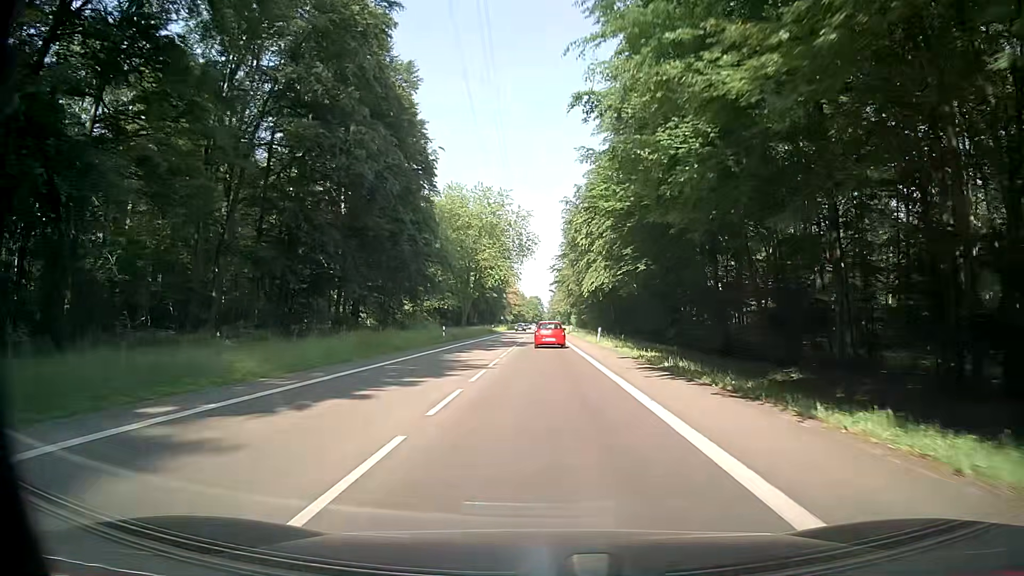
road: secondary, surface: asphalt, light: Day
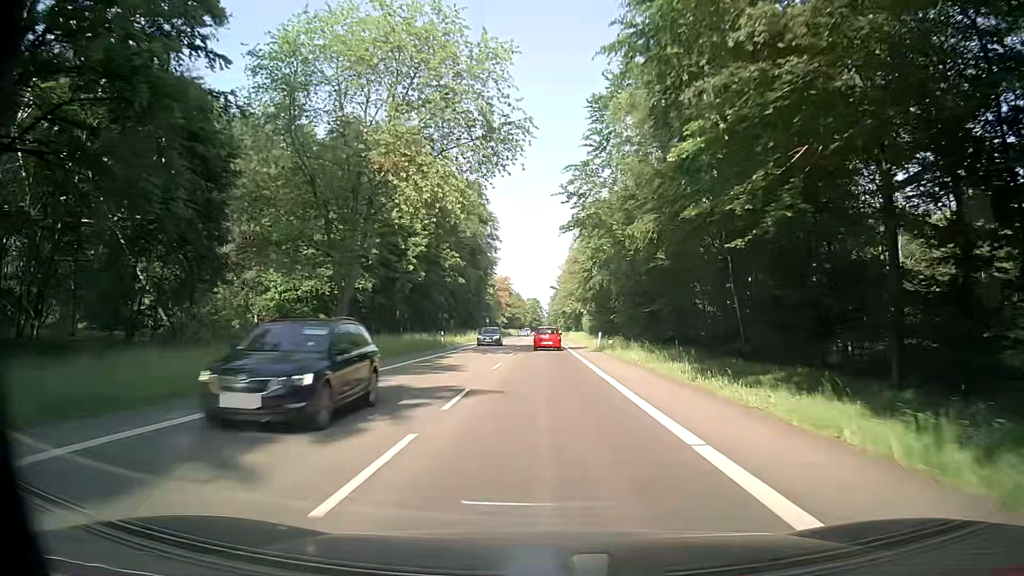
(+0.4, +50.7) m; 0°
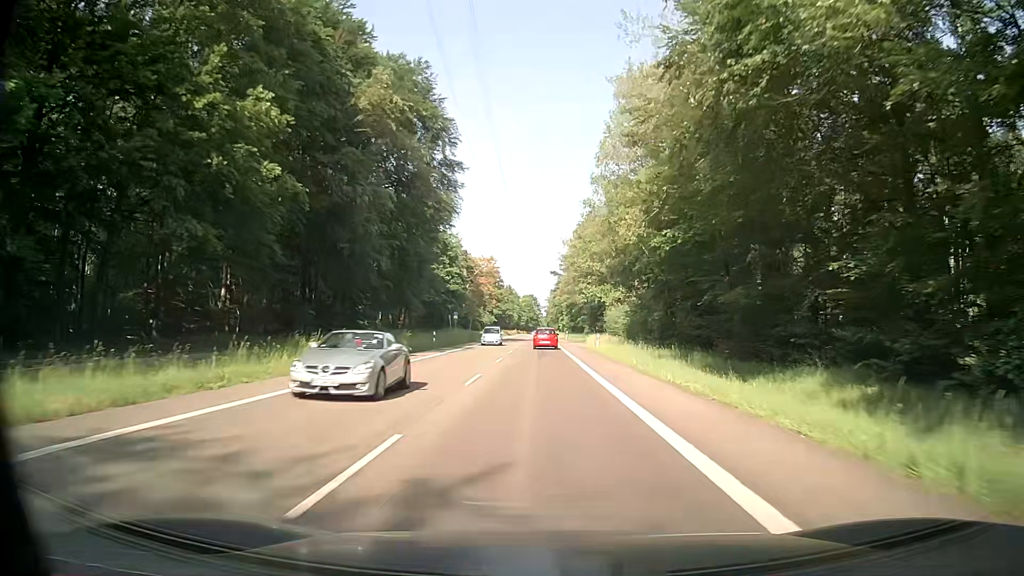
(+0.8, +52.2) m; +1°
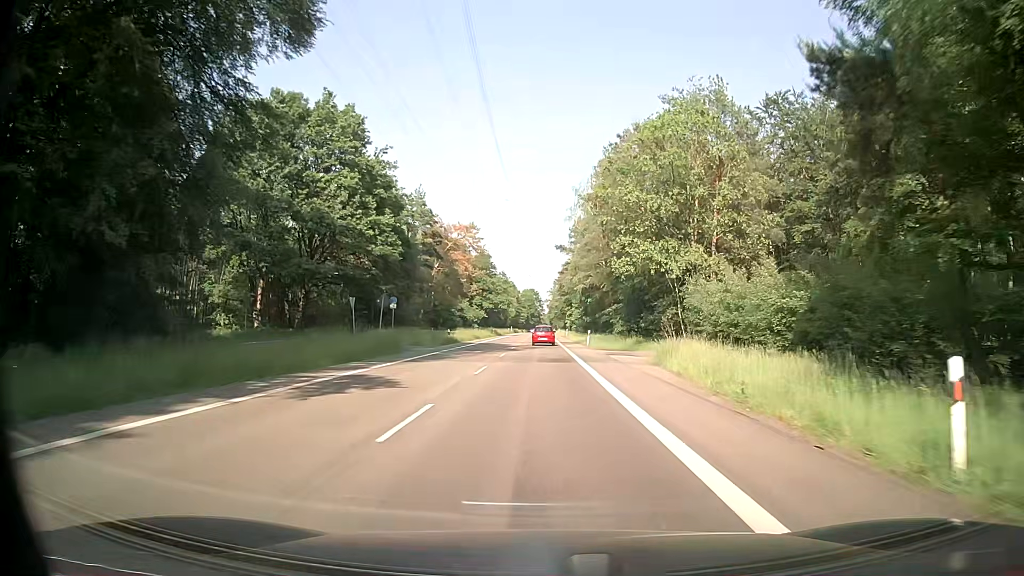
(-0.1, +42.5) m; 0°
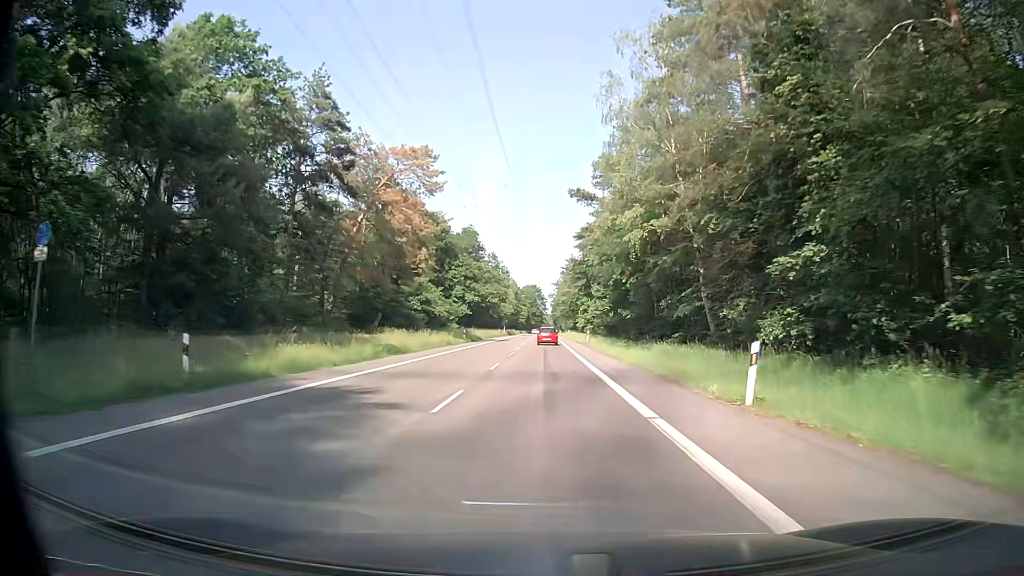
(-0.2, +42.7) m; 0°
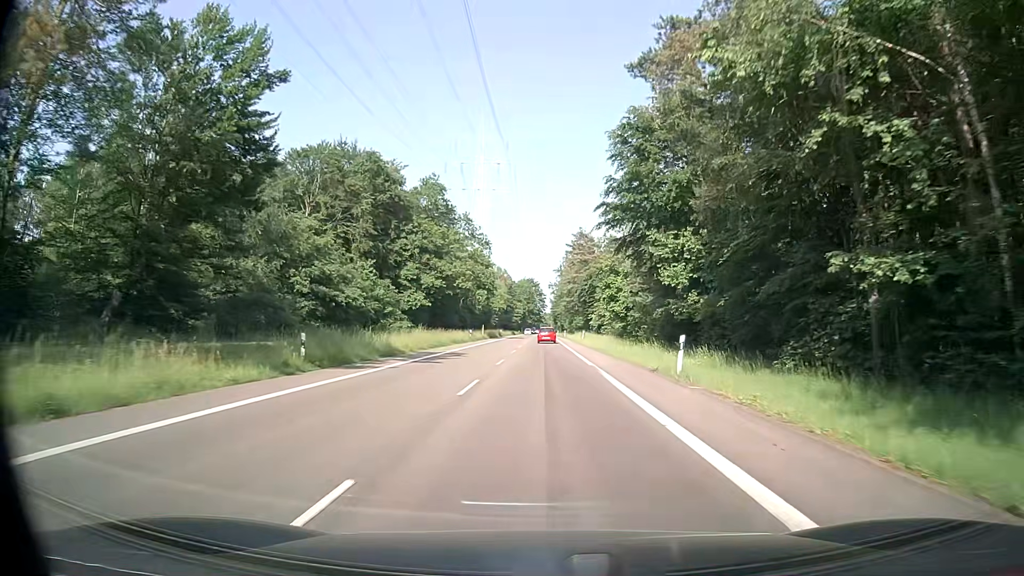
(-0.4, +42.9) m; -1°
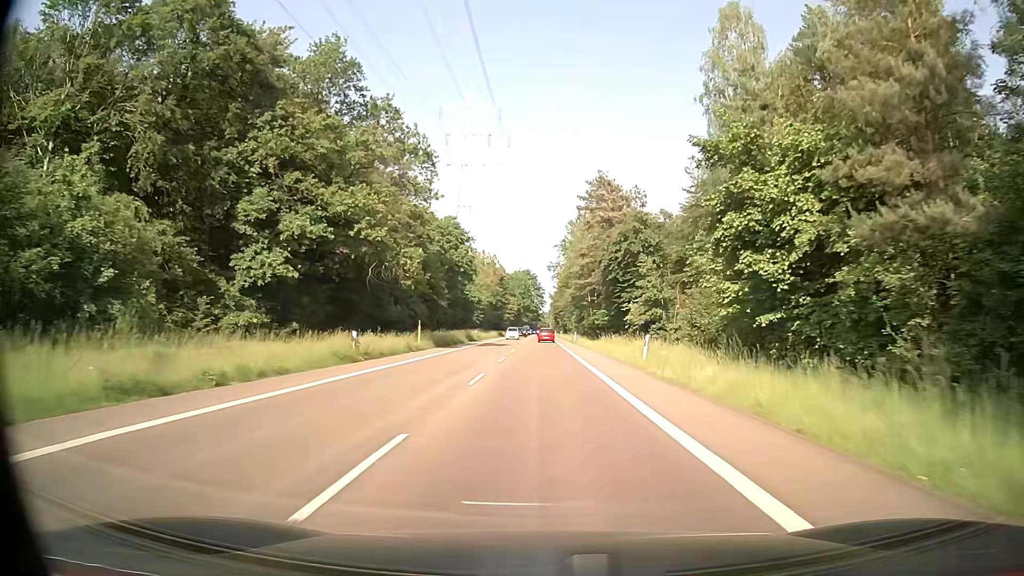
(+0.3, +43.1) m; +1°
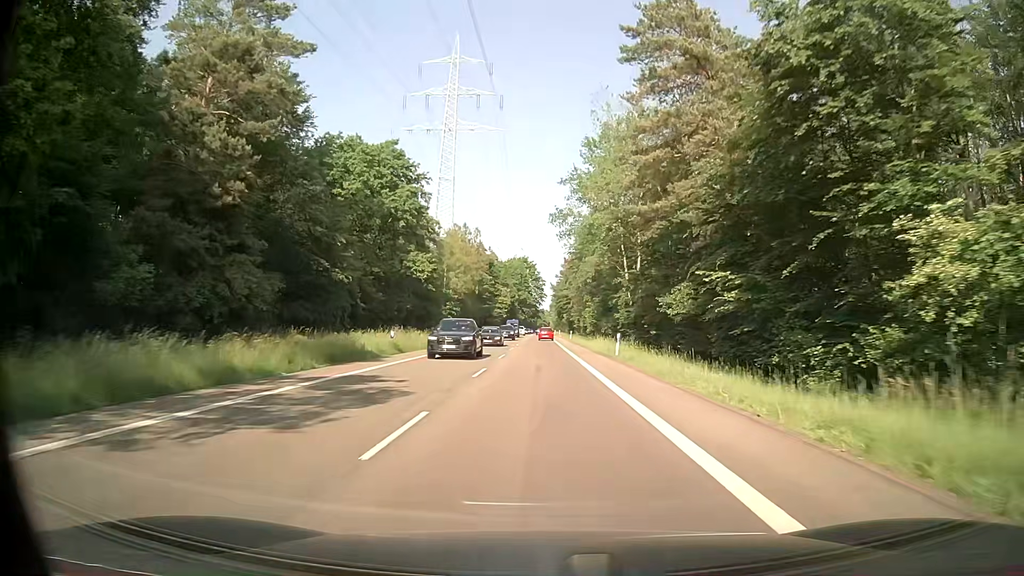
(-0.1, +43.5) m; 0°
(0, +10) (0, +20) (0, +30) (0, +40) (0, +50) (0, +60) (0, +70) (0, +80) (0, +90) (0, +100) m
